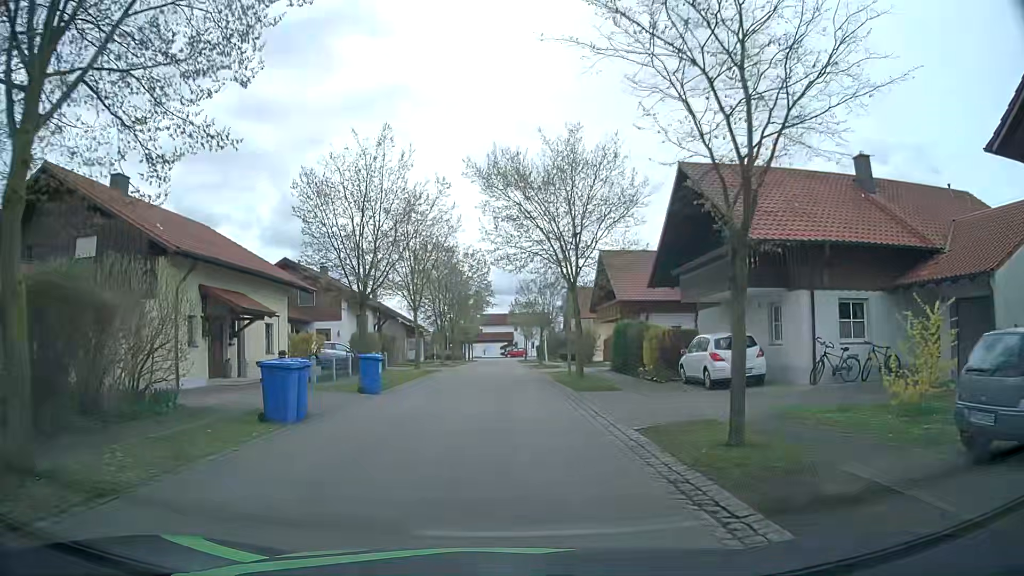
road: residential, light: Day
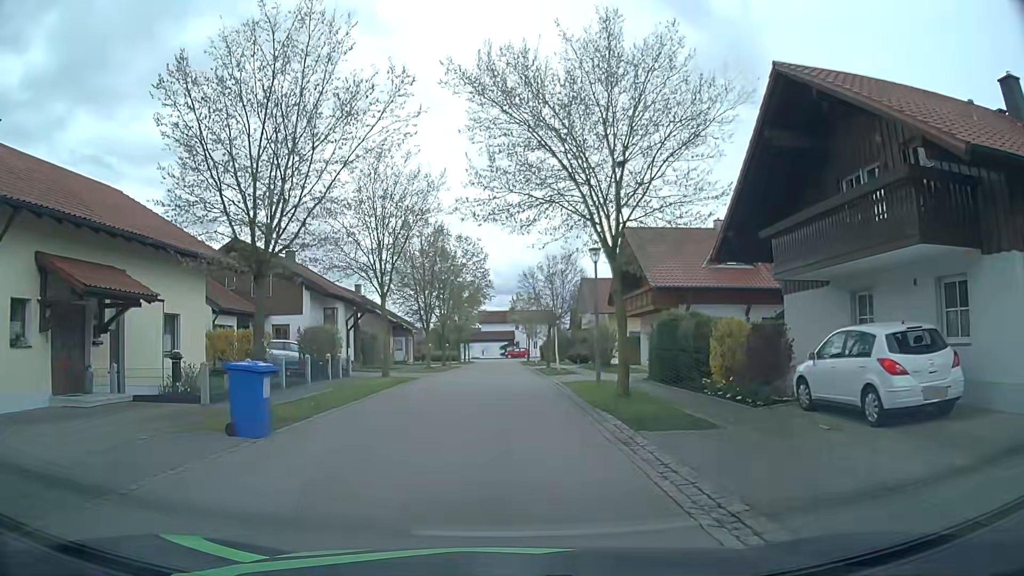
(+0.1, +9.0) m; -1°
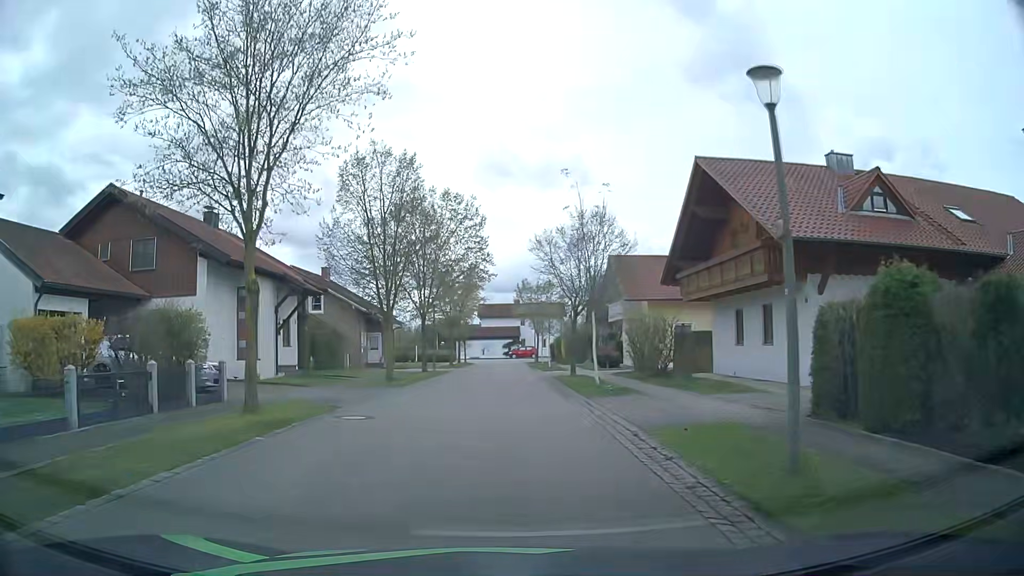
(+0.3, +13.8) m; +1°
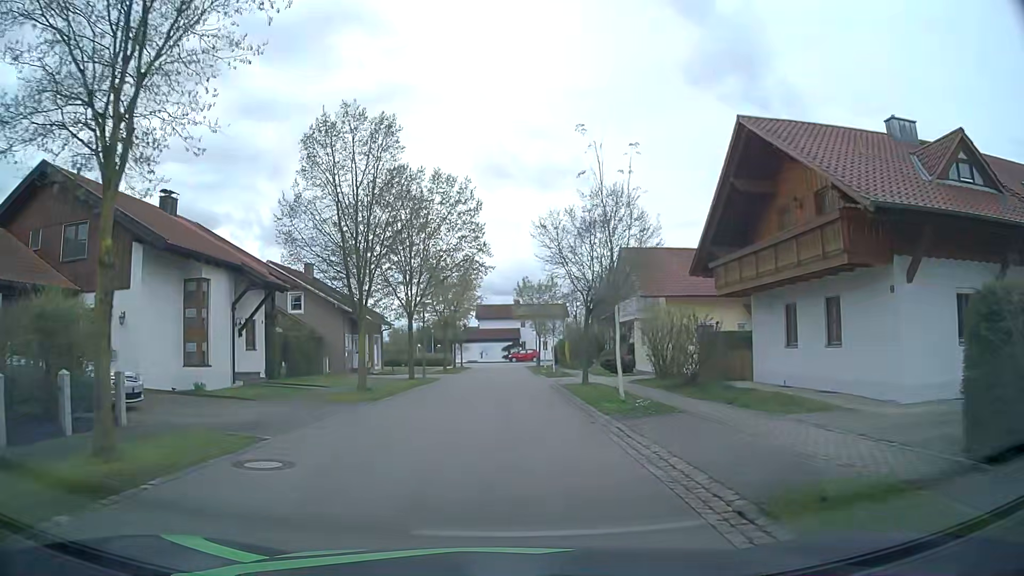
(0.0, +4.7) m; 0°
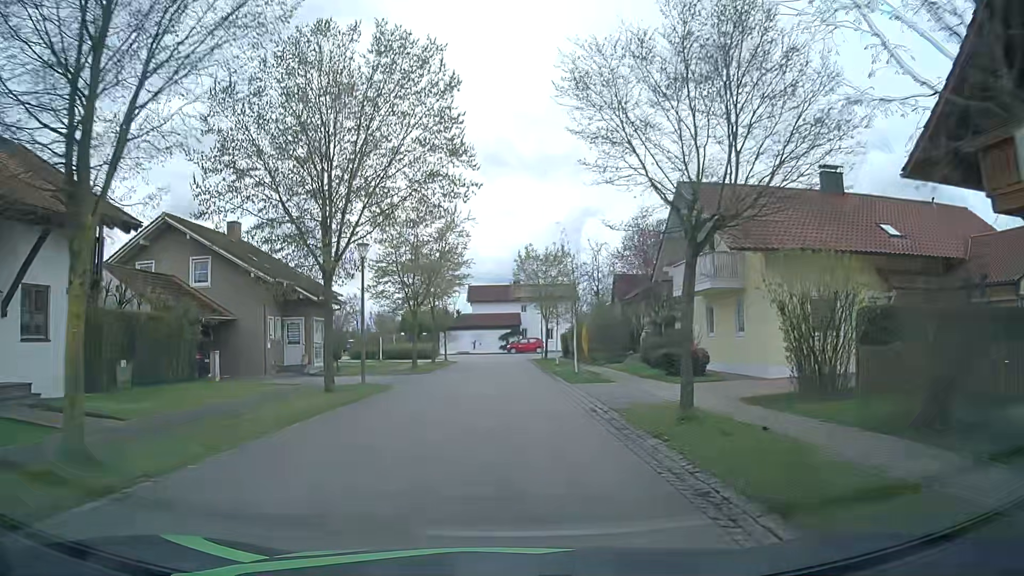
(-0.1, +14.1) m; 0°
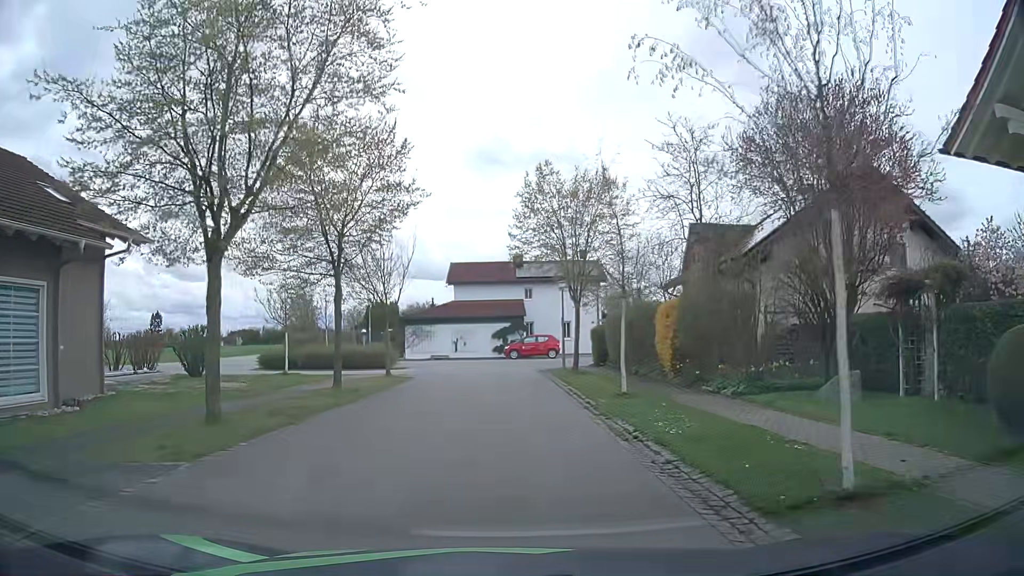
(+0.1, +22.0) m; 0°
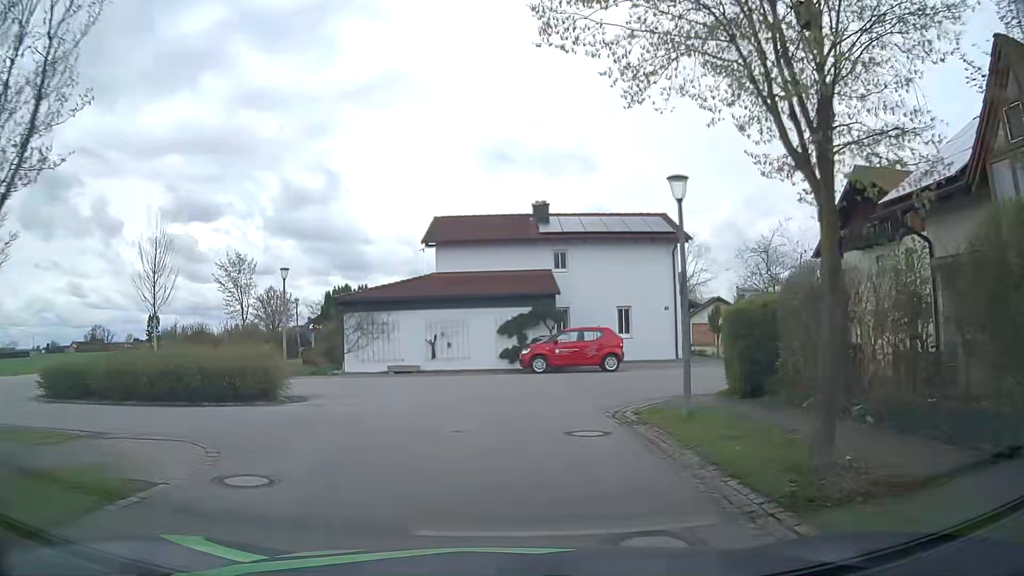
(0.0, +20.5) m; -1°
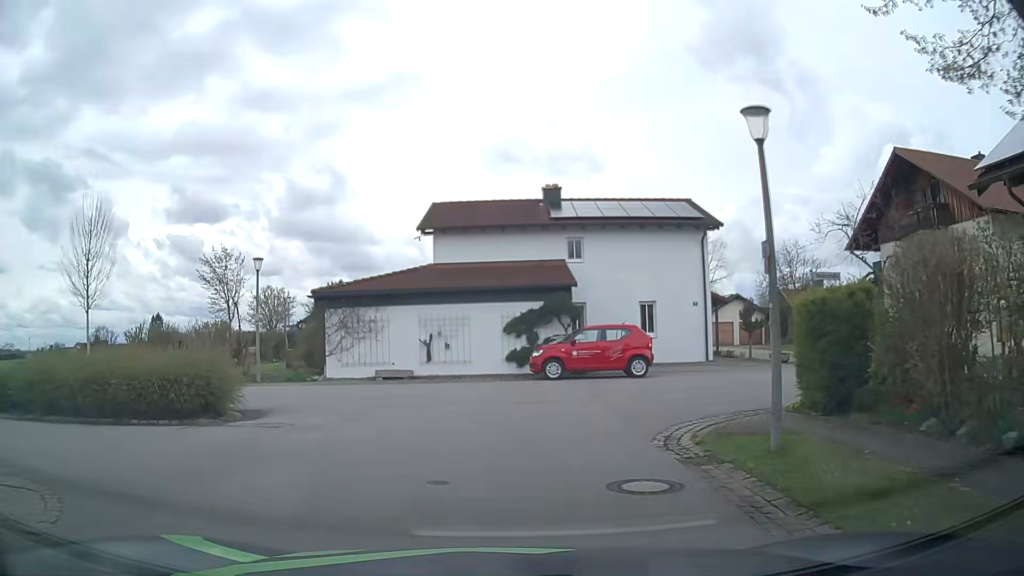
(0.0, +3.7) m; -2°
